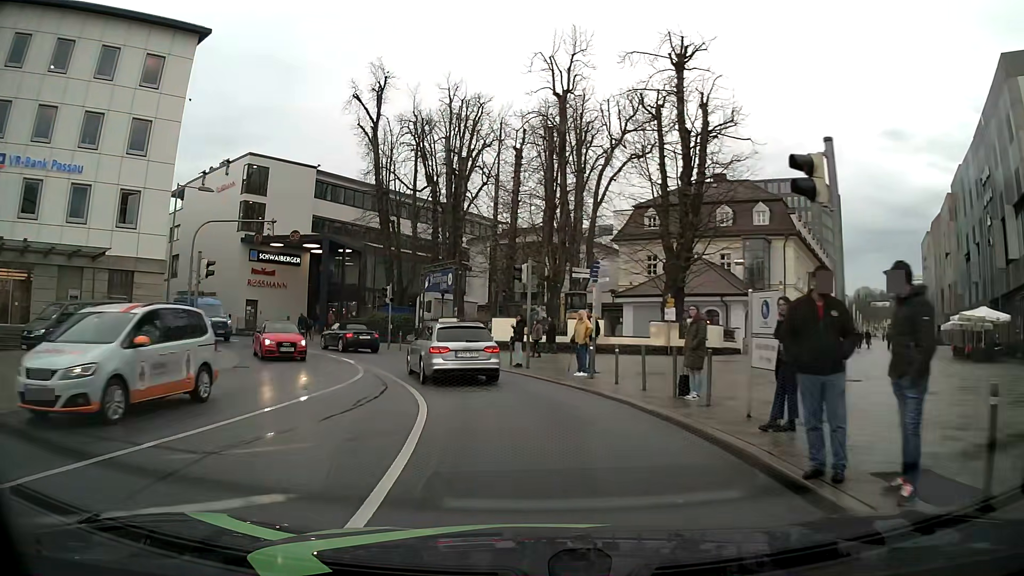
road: primary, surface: asphalt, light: Day
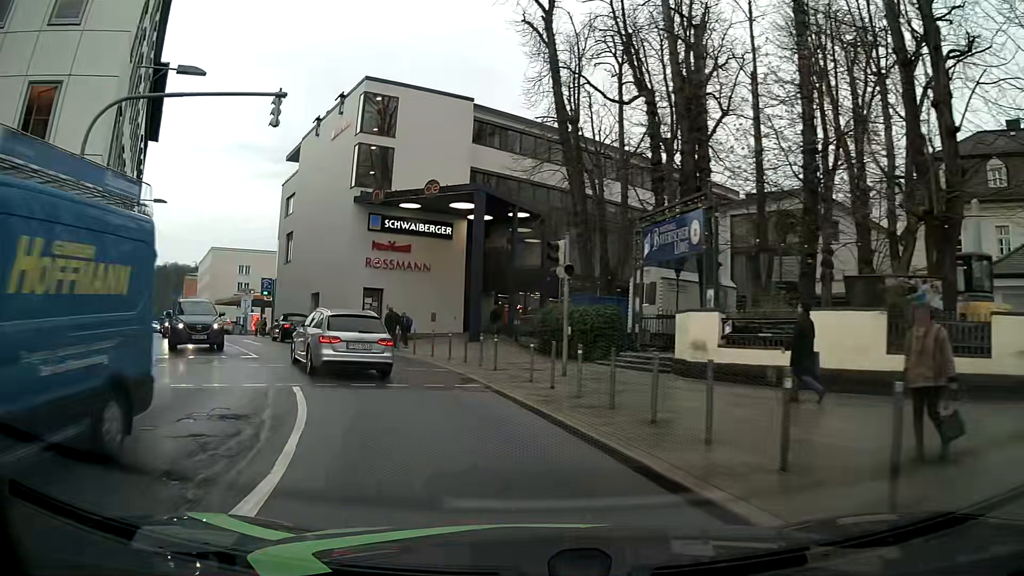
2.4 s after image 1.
(-2.6, +20.0) m; -18°
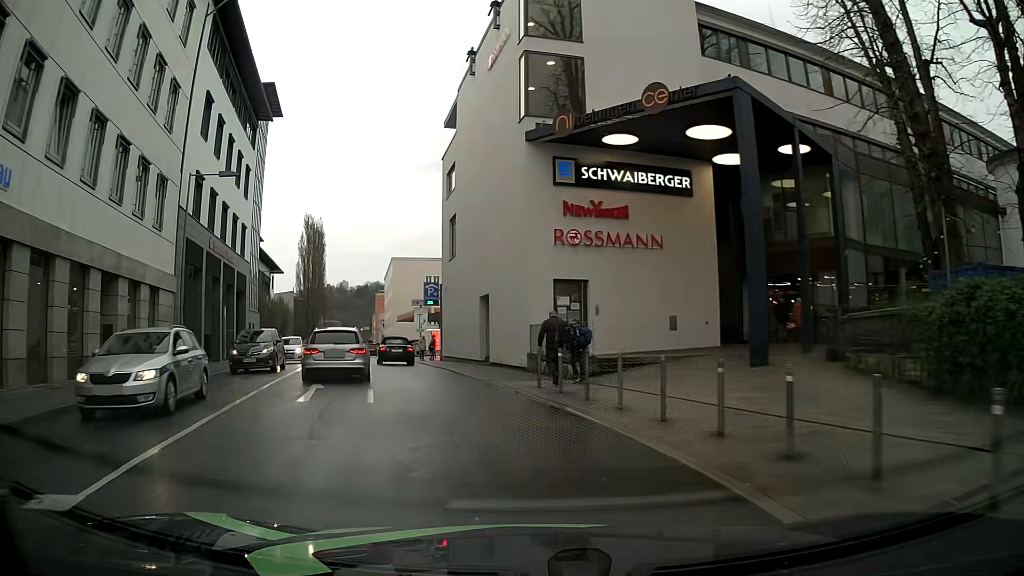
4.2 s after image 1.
(-2.6, +15.2) m; -18°
